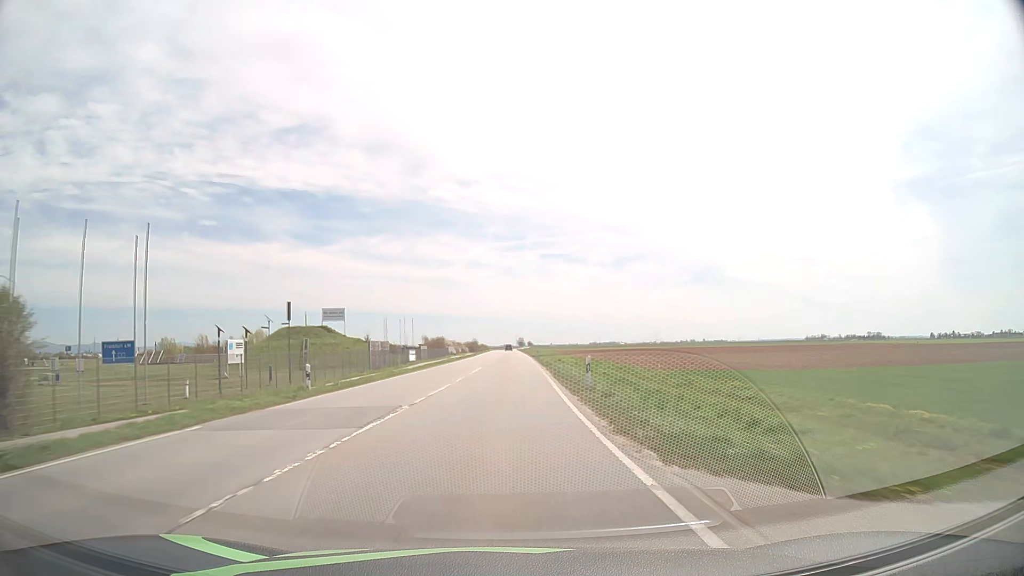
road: primary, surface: asphalt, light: Day
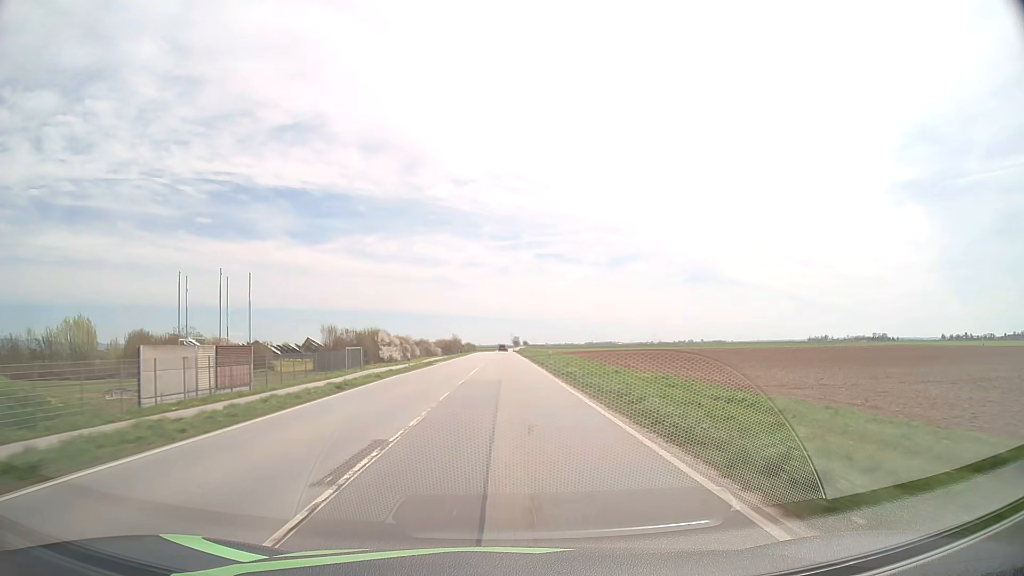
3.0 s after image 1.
(+0.7, +79.1) m; +1°
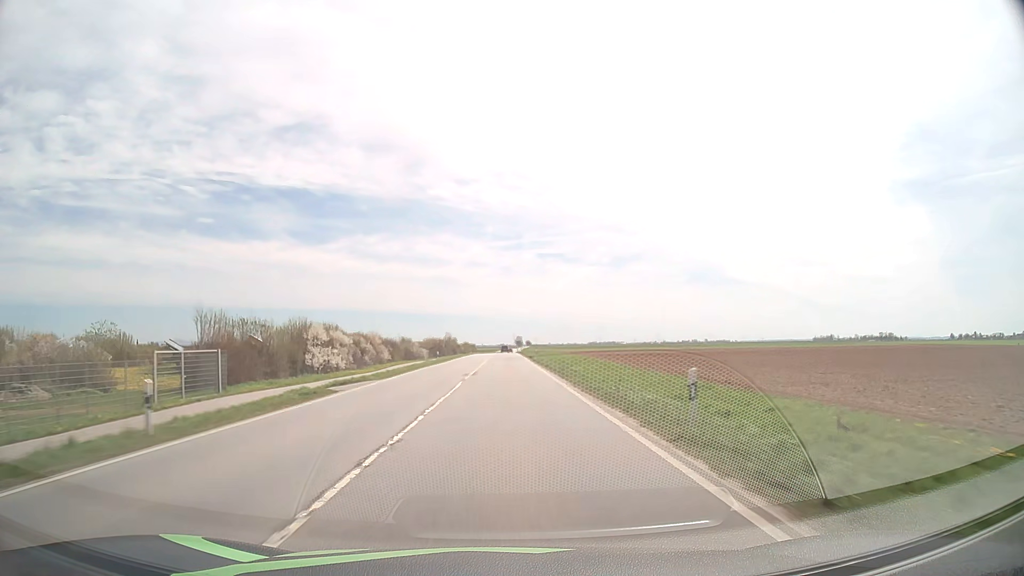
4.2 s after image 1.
(-0.1, +31.7) m; 0°
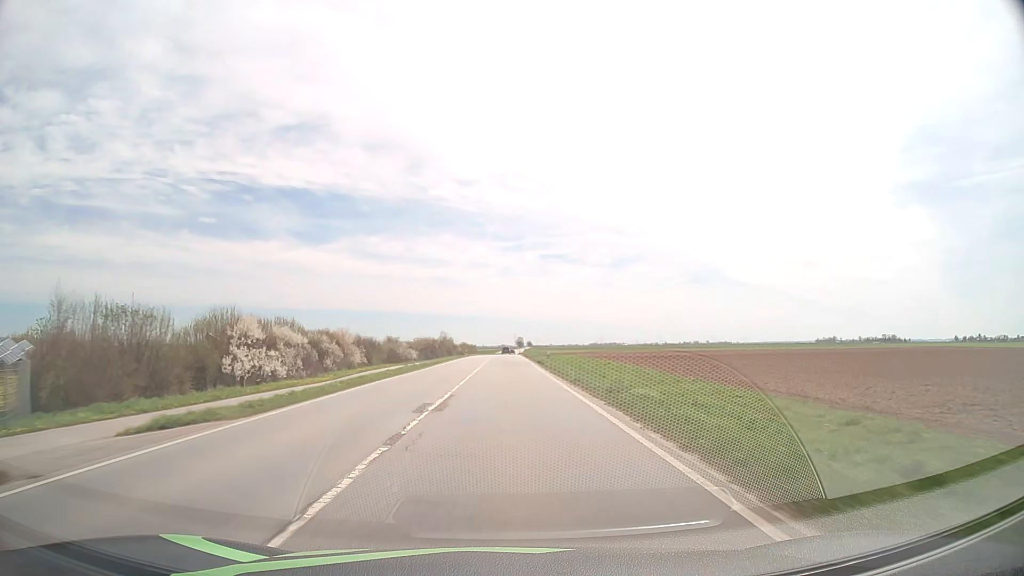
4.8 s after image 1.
(0.0, +15.9) m; 0°
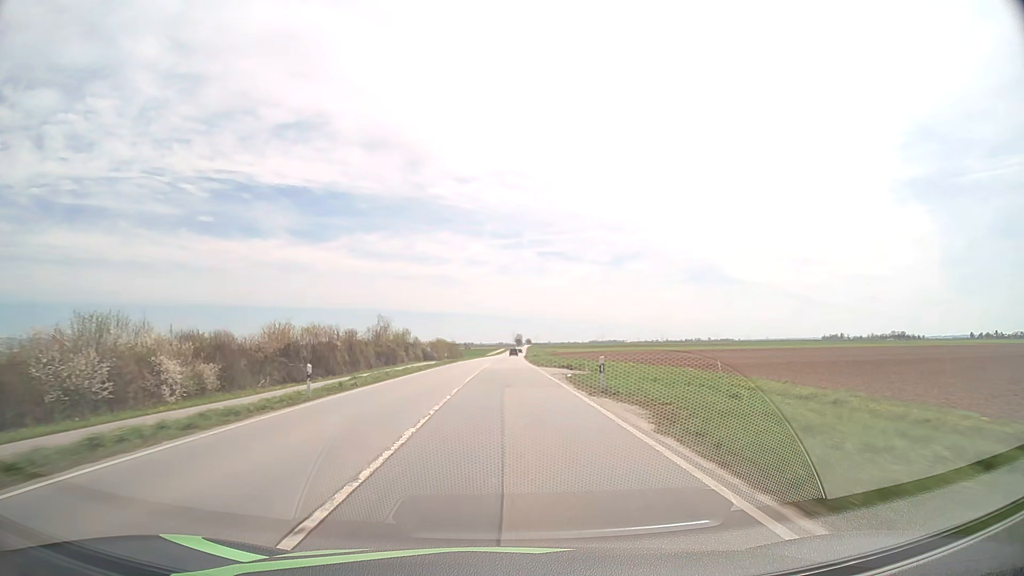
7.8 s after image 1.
(-0.1, +79.2) m; 0°
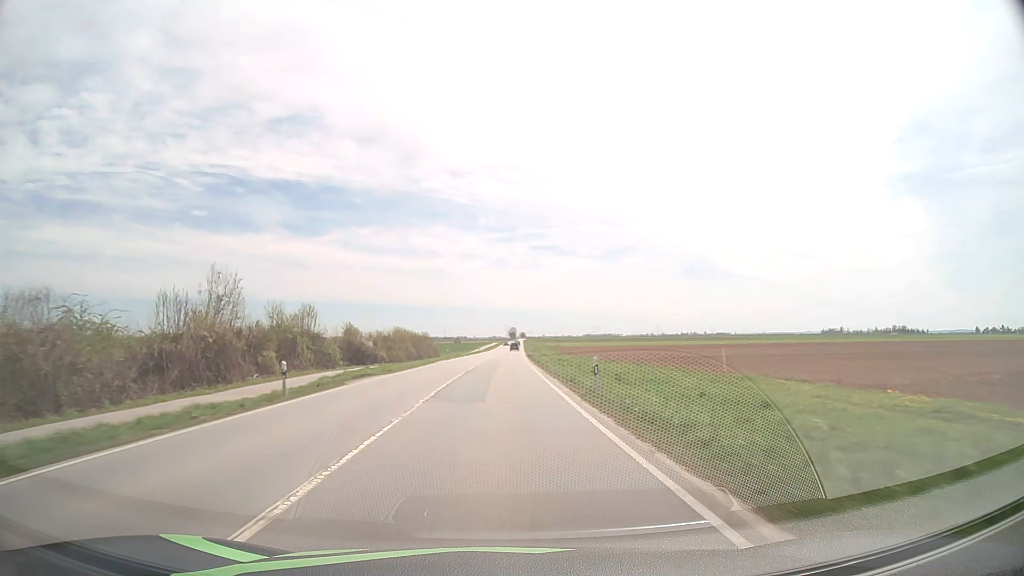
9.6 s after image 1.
(+0.3, +47.5) m; +1°
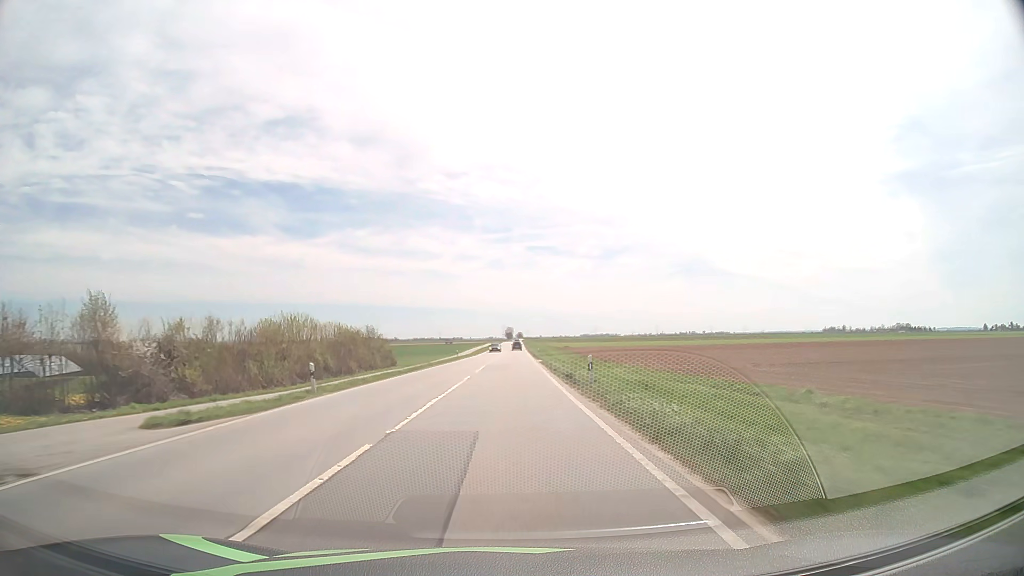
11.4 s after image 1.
(+0.1, +47.7) m; 0°
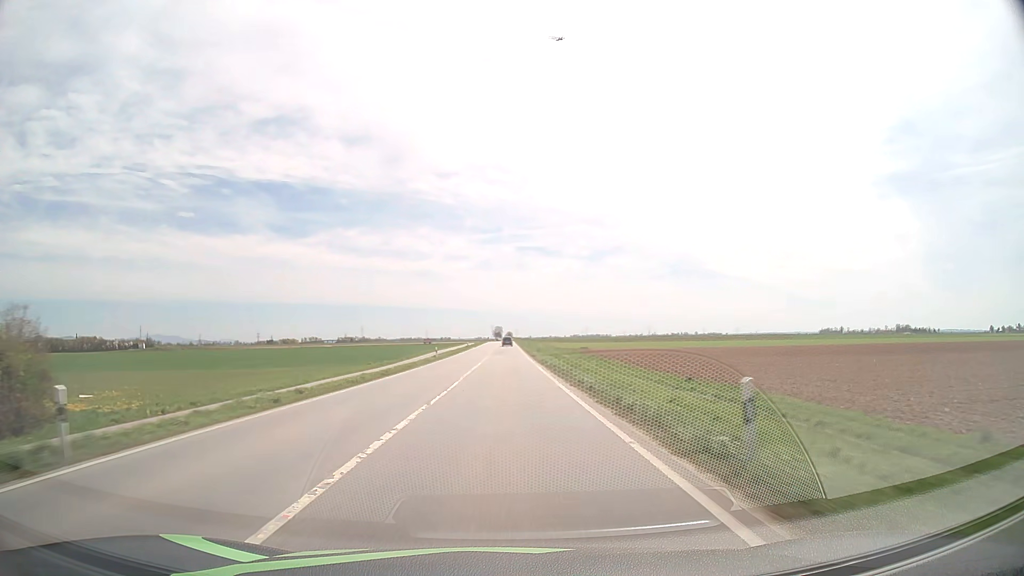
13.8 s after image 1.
(+0.7, +63.7) m; +1°
(0, +10) (0, +20) (0, +30) (0, +40) (0, +50) (0, +60) (0, +70) (0, +80) (0, +90) (+1, +100) m
